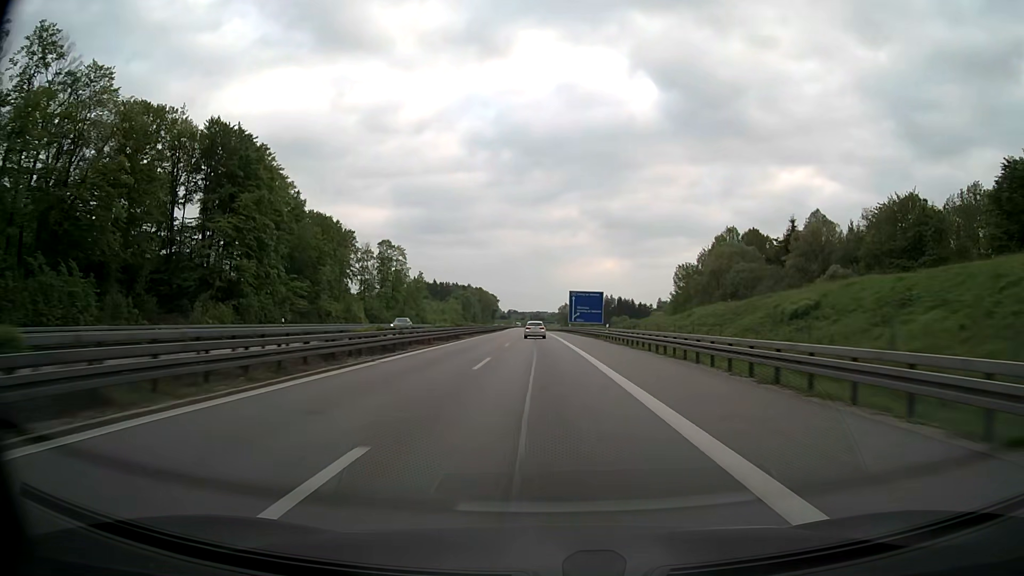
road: motorway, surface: asphalt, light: Day
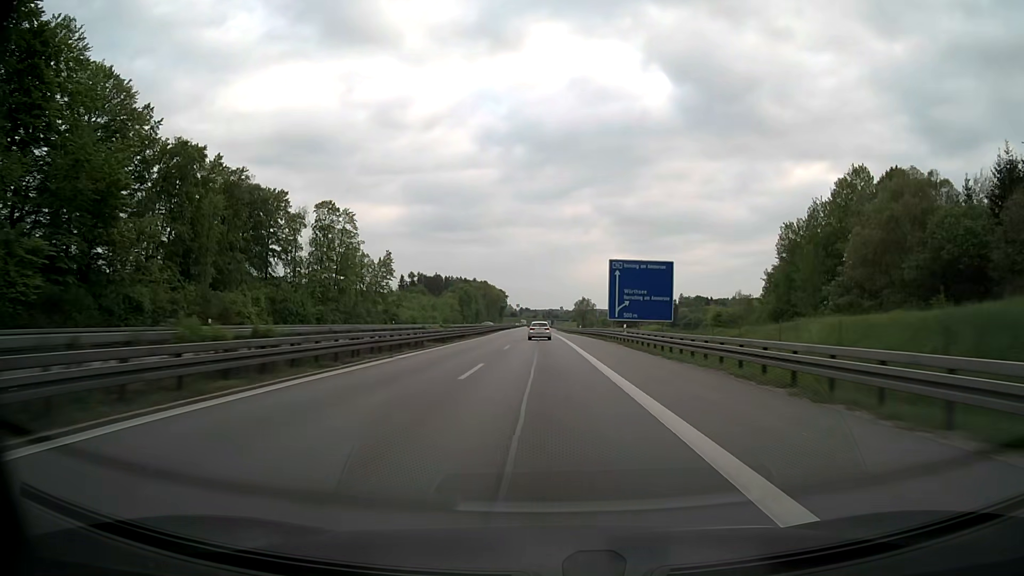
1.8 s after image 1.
(-0.6, +57.2) m; -1°
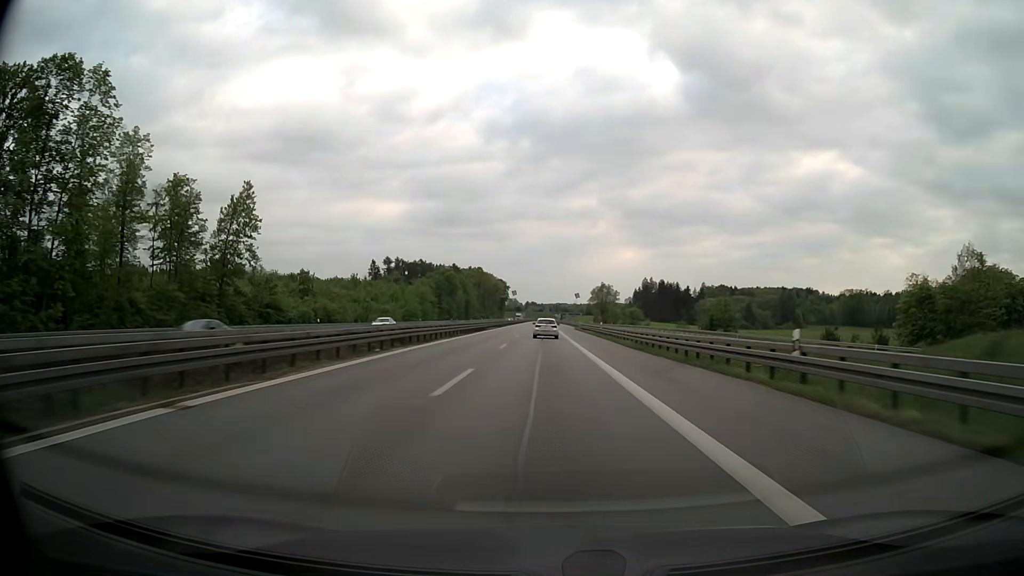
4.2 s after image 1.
(-0.6, +76.3) m; -1°
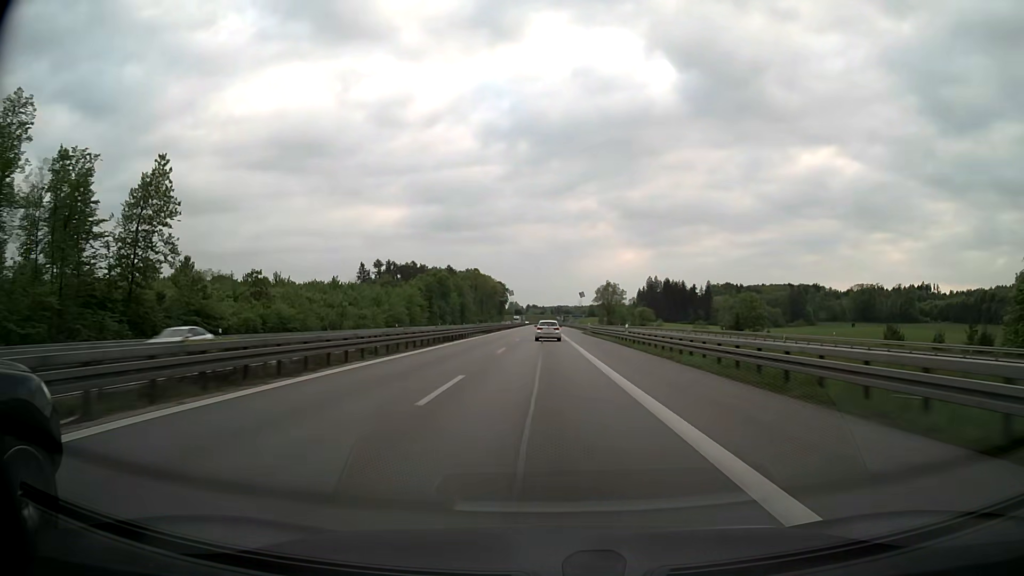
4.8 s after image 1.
(0.0, +19.0) m; 0°
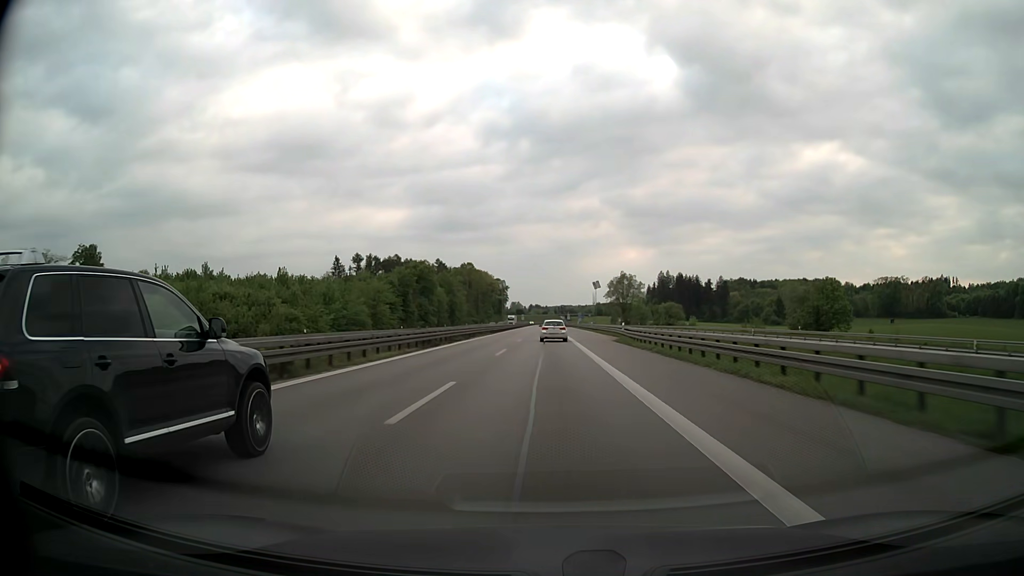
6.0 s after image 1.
(-0.1, +38.0) m; 0°
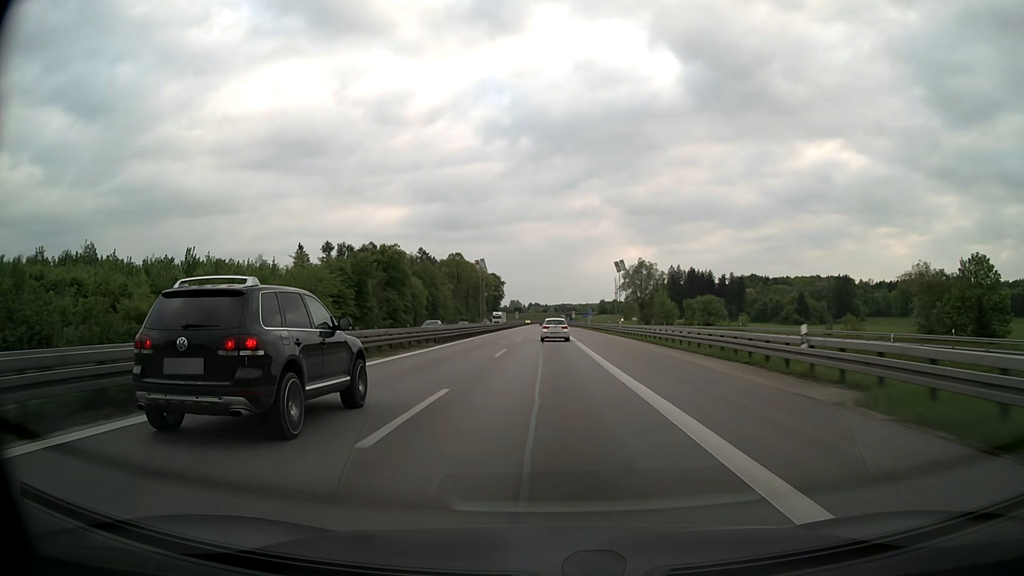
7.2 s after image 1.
(-0.1, +37.7) m; 0°
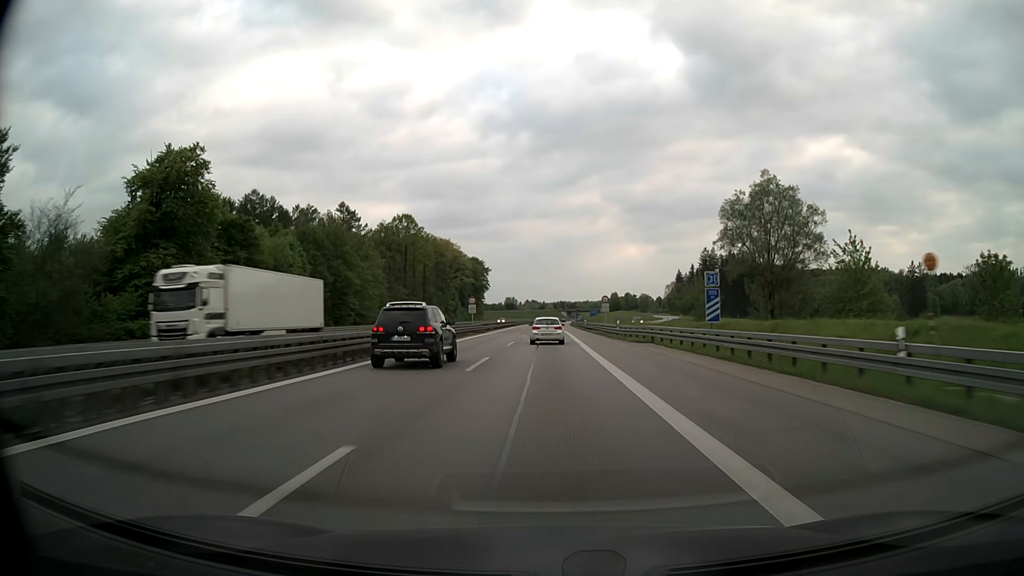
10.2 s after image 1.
(-0.1, +92.2) m; 0°
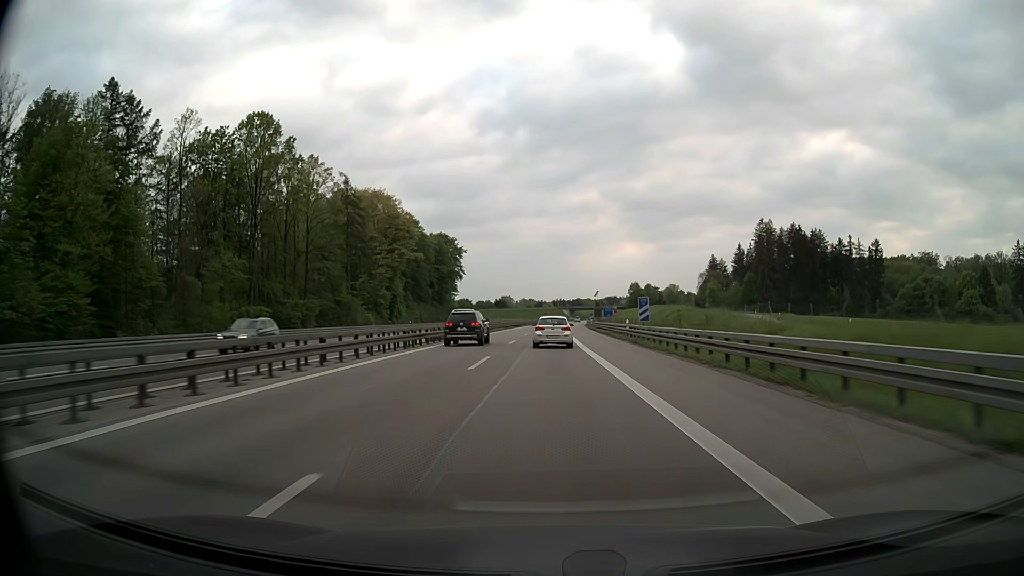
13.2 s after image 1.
(0.0, +88.1) m; 0°
(0, +10) (0, +20) (0, +30) (0, +40) (0, +50) (0, +60) (0, +70) (+1, +80) (+1, +90) (+1, +100) m
